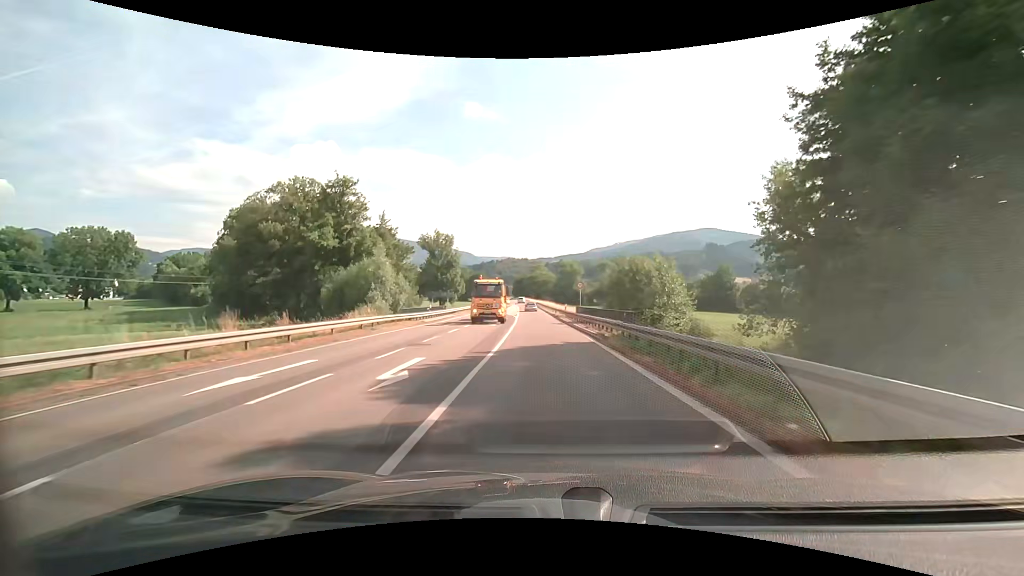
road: secondary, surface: asphalt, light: Day
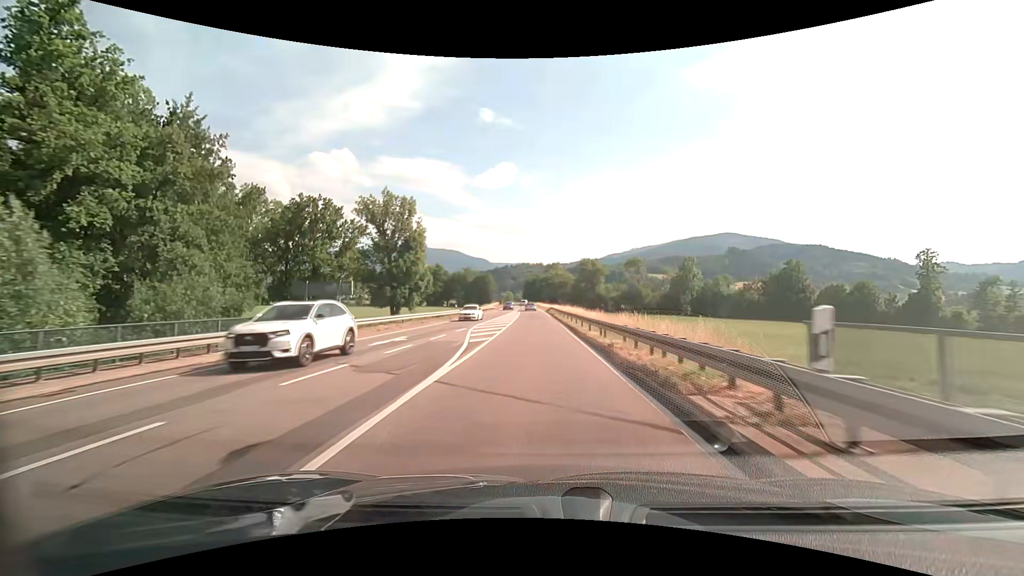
(0.0, +40.3) m; -1°
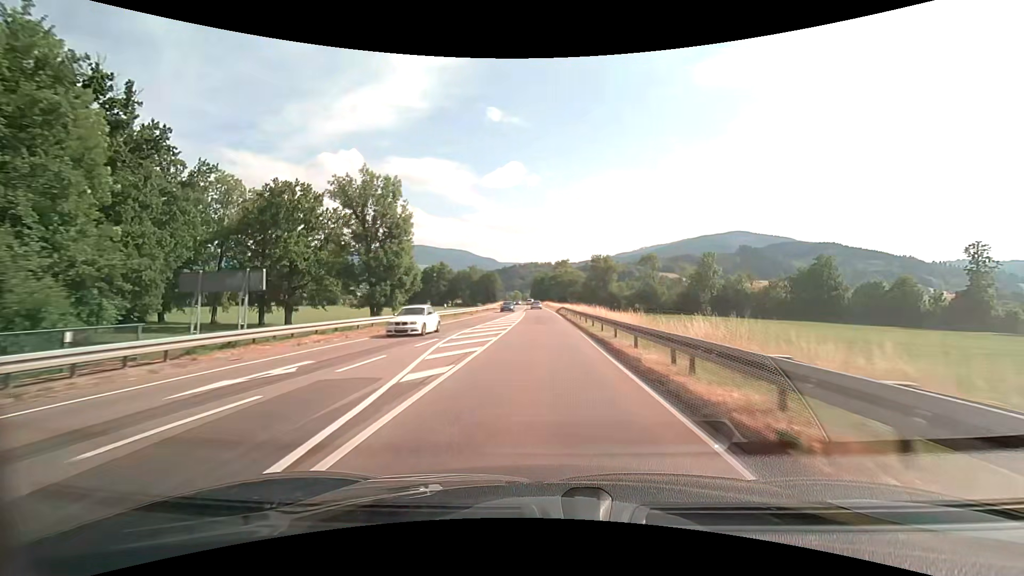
(-0.1, +10.3) m; -1°
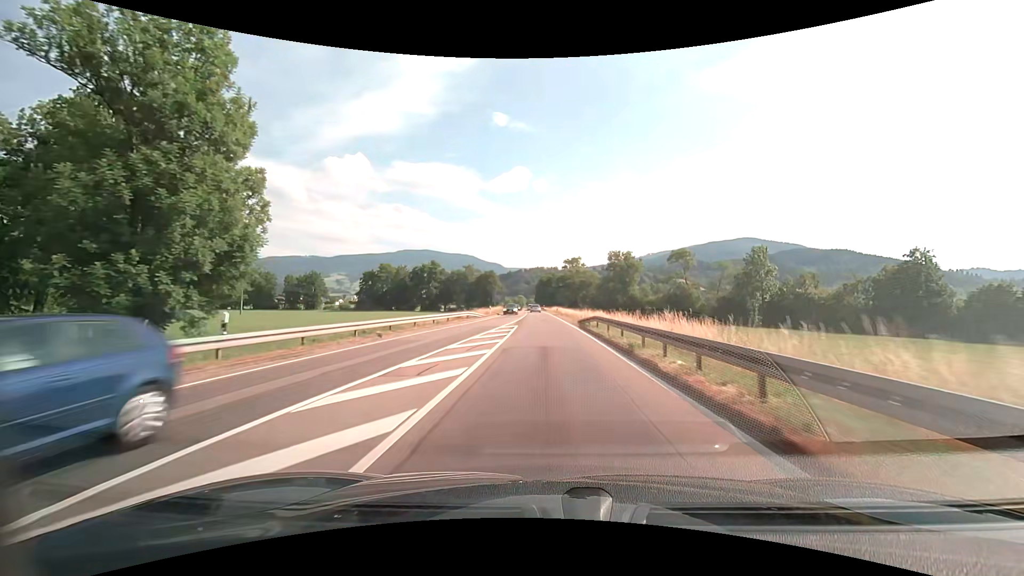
(-0.6, +31.5) m; -1°
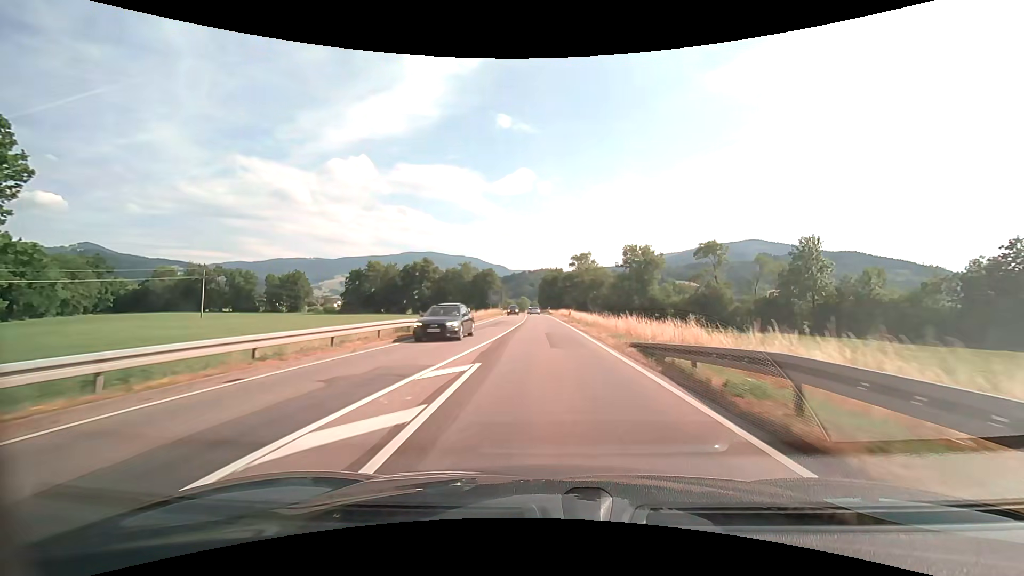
(-0.1, +20.6) m; 0°
